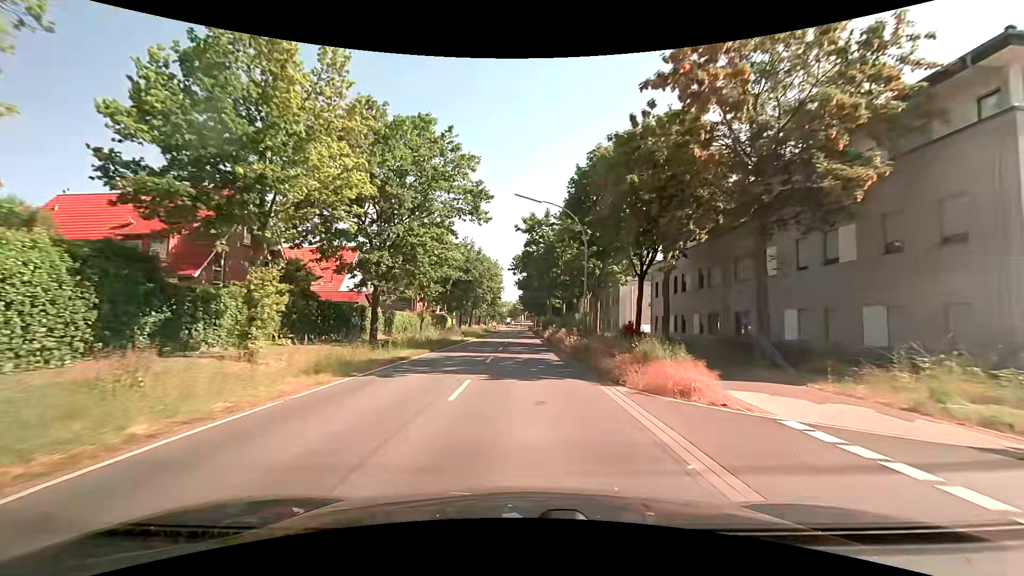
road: secondary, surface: asphalt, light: Day
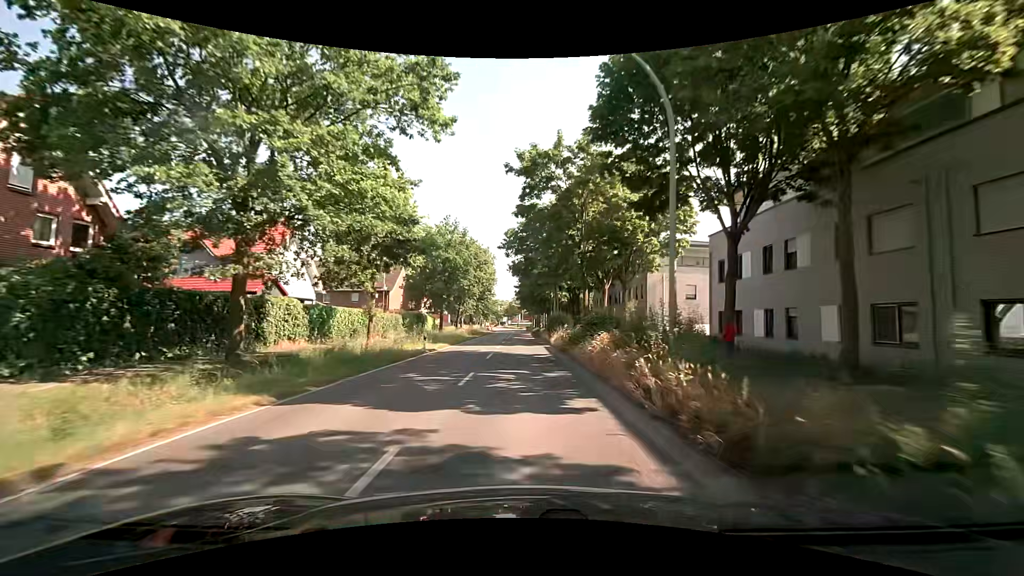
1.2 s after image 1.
(+0.1, +15.4) m; +1°
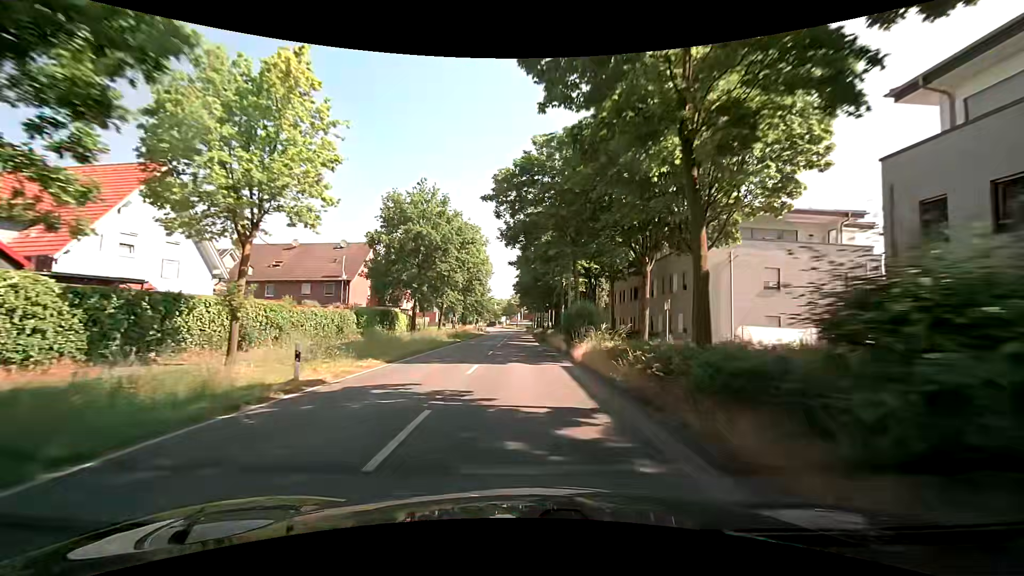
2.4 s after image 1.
(0.0, +15.3) m; 0°
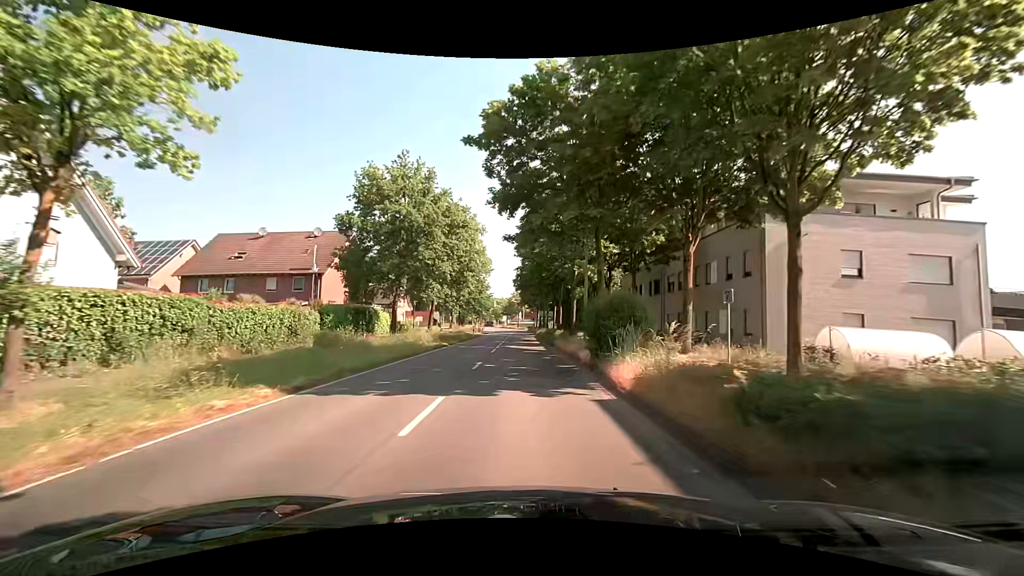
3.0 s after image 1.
(-0.1, +7.5) m; 0°
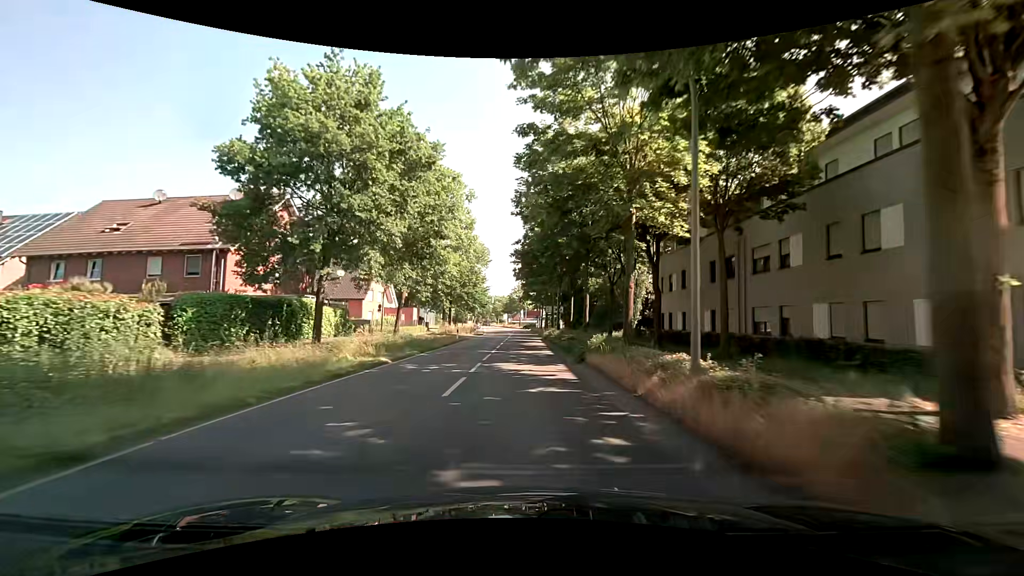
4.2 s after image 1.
(-0.1, +14.6) m; -1°
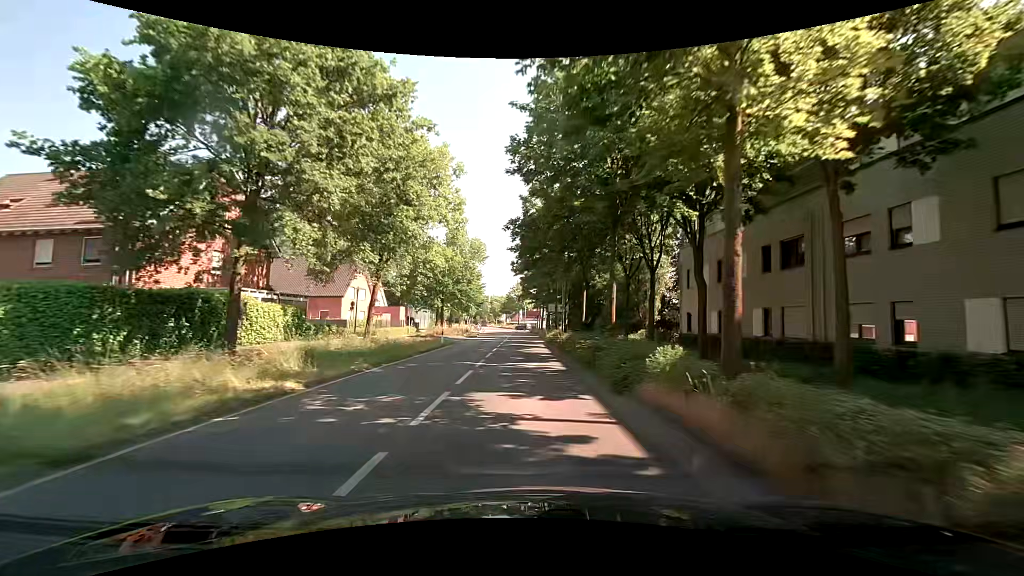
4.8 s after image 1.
(0.0, +7.0) m; 0°
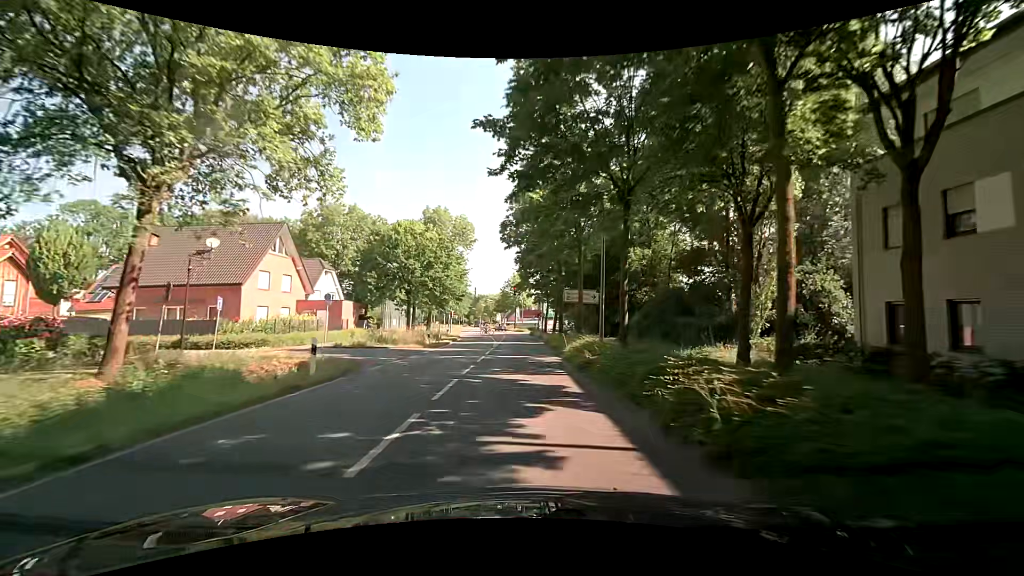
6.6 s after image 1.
(+0.1, +19.7) m; +1°
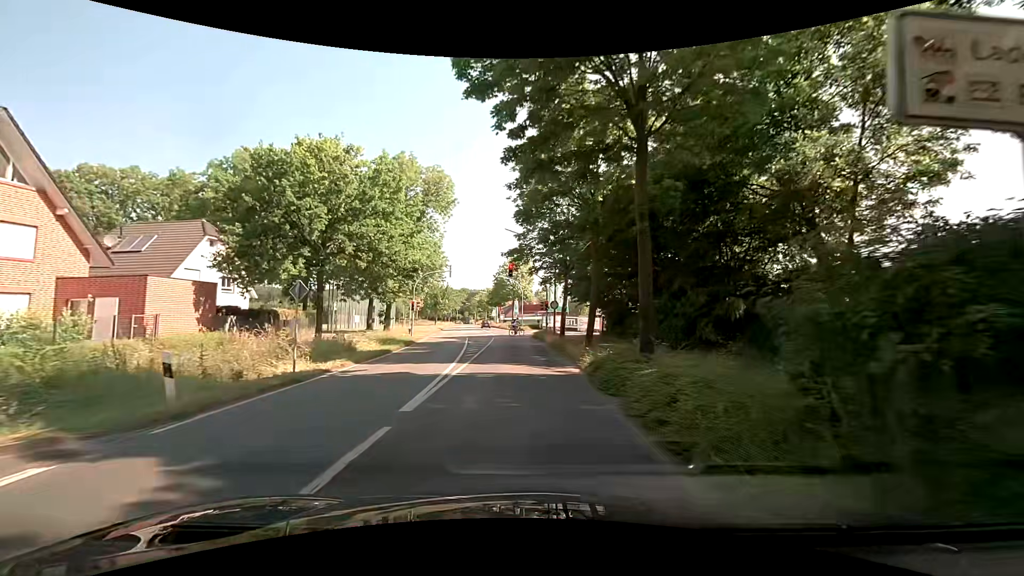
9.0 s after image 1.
(-0.1, +23.0) m; 0°
